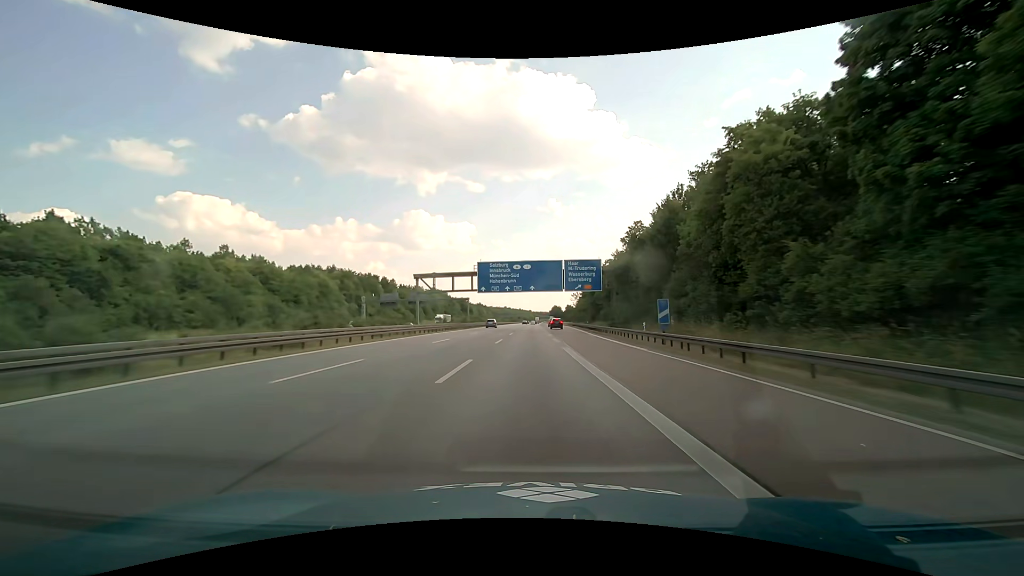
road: motorway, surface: asphalt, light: Day
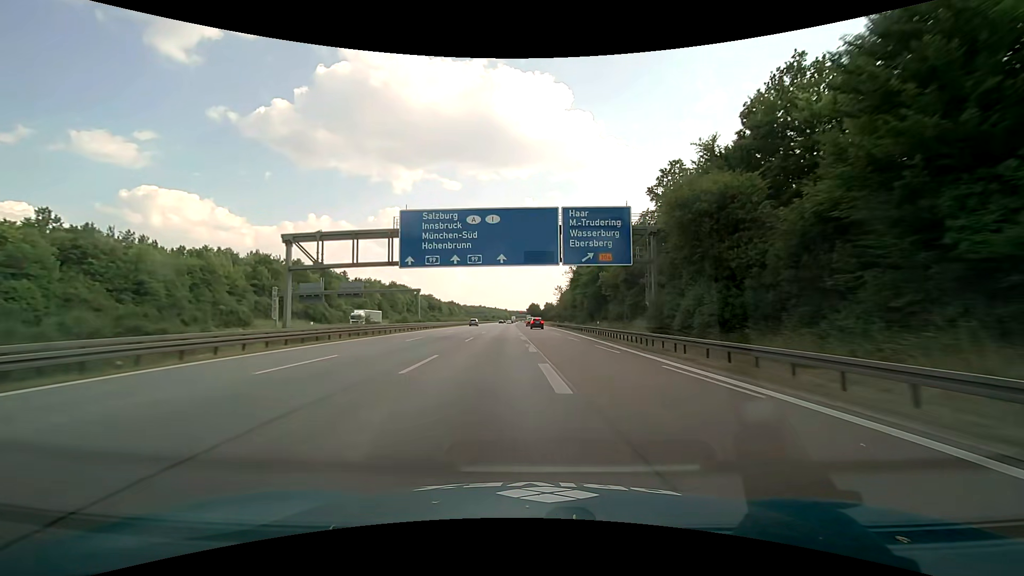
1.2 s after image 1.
(+0.7, +33.4) m; +3°
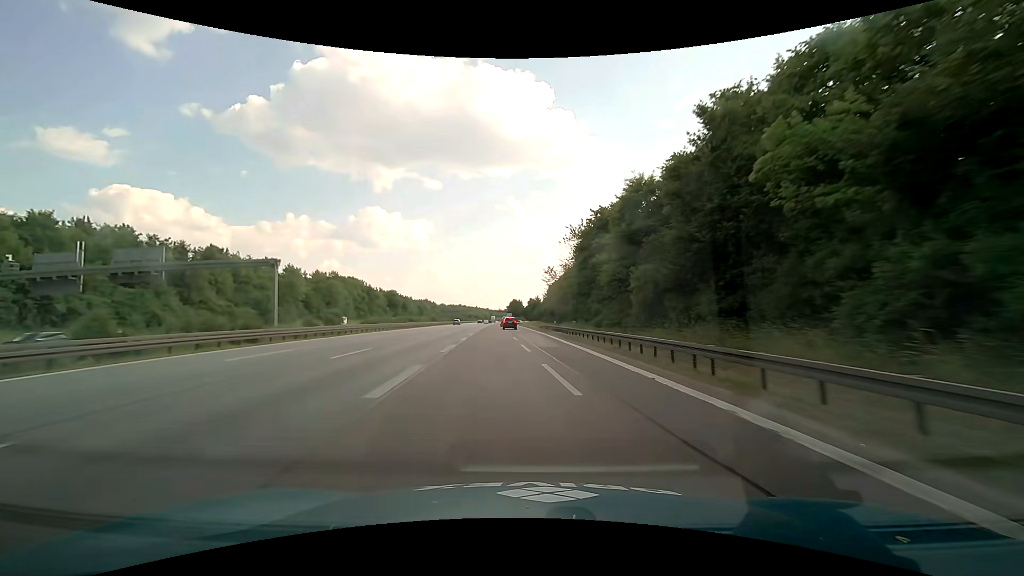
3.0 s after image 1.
(+1.3, +48.3) m; +2°
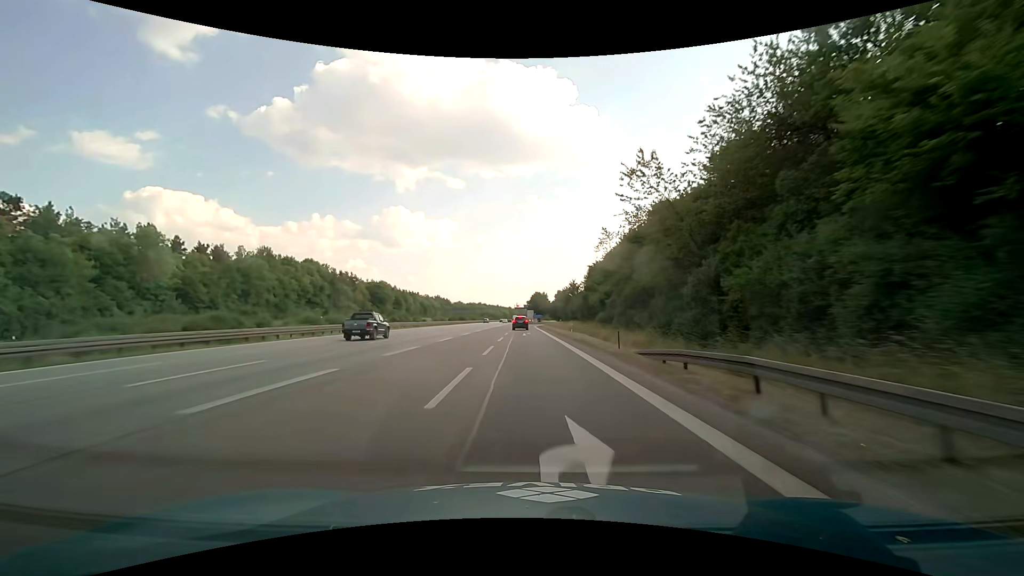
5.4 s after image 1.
(-1.3, +61.3) m; -3°
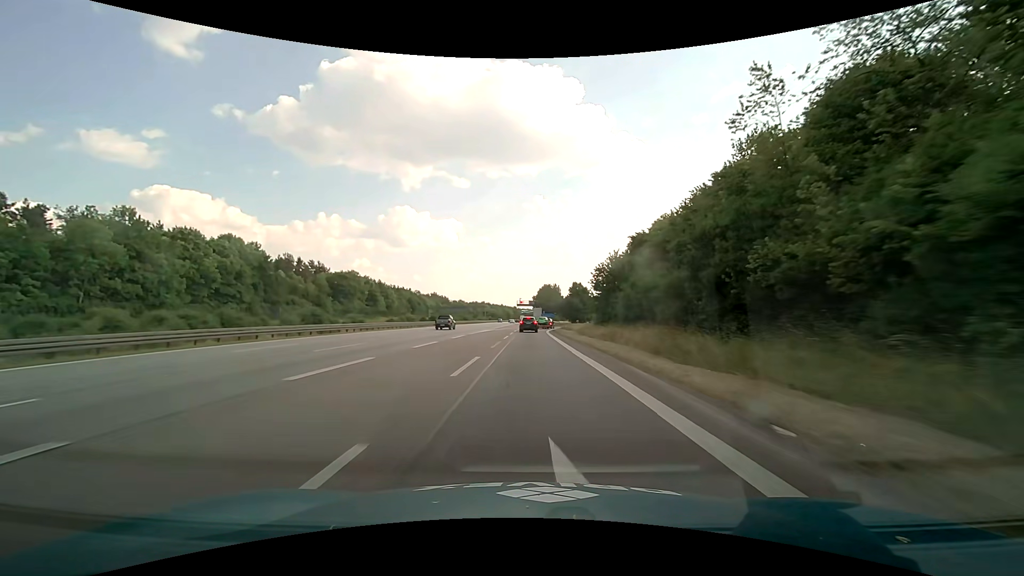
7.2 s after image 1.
(-0.1, +42.8) m; 0°
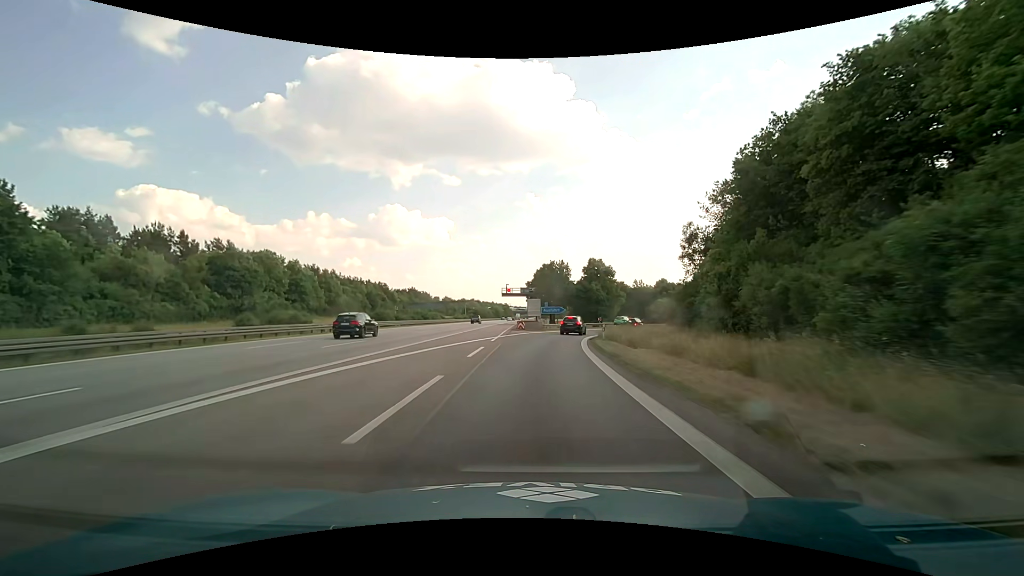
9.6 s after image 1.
(0.0, +51.9) m; +1°
(0, +10) (0, +20) (+1, +30) (+3, +40) (+5, +50) (+8, +59) (+11, +69) (+16, +78) (+21, +86) (+27, +94) m
